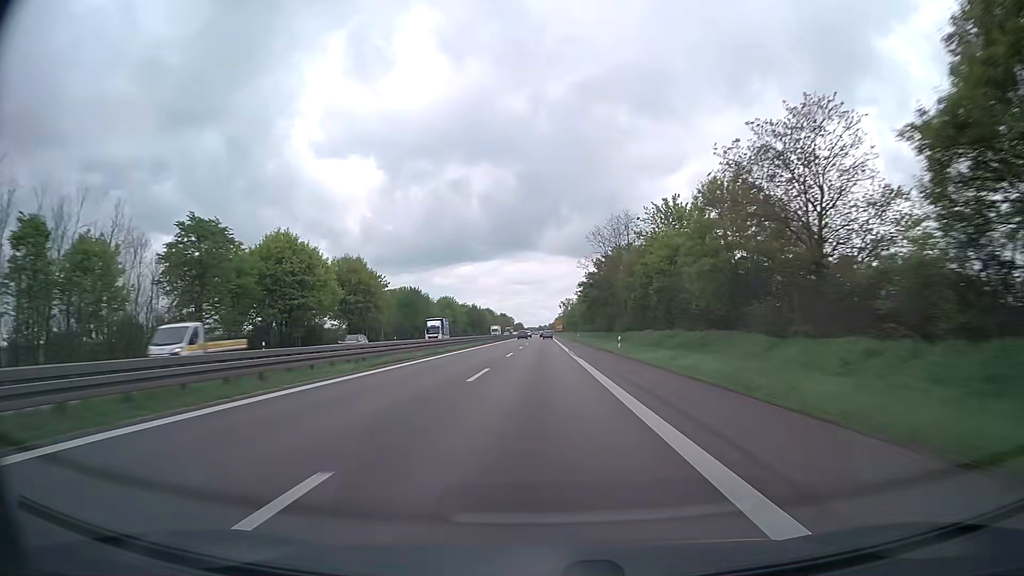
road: trunk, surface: asphalt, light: Day
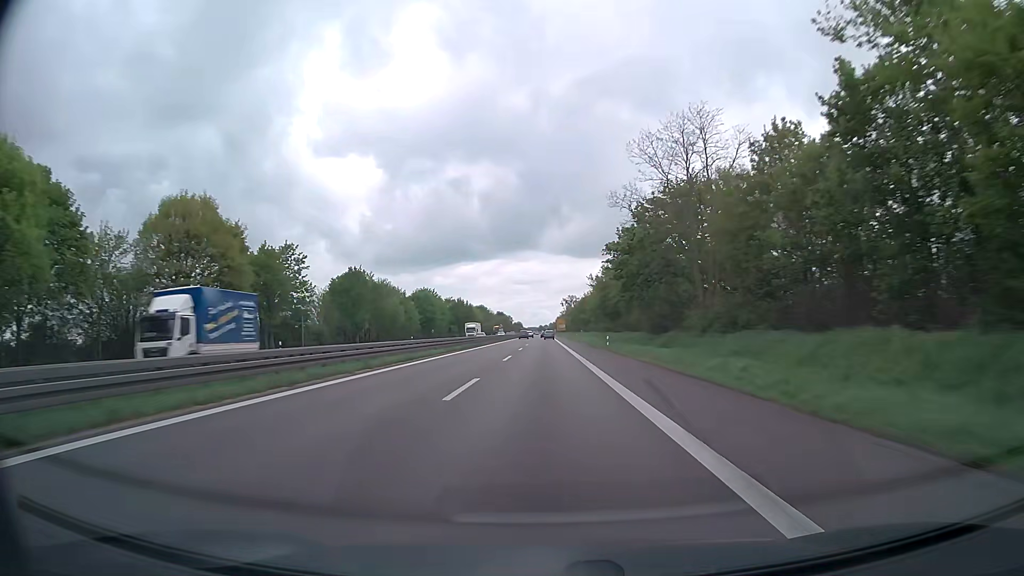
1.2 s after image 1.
(-0.1, +41.0) m; 0°
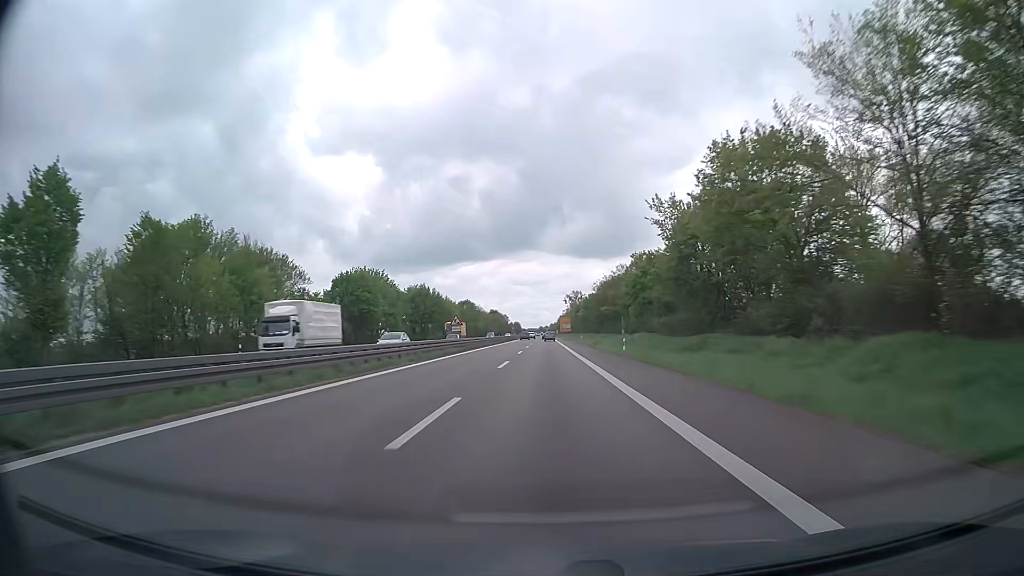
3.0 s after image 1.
(-0.1, +59.3) m; 0°
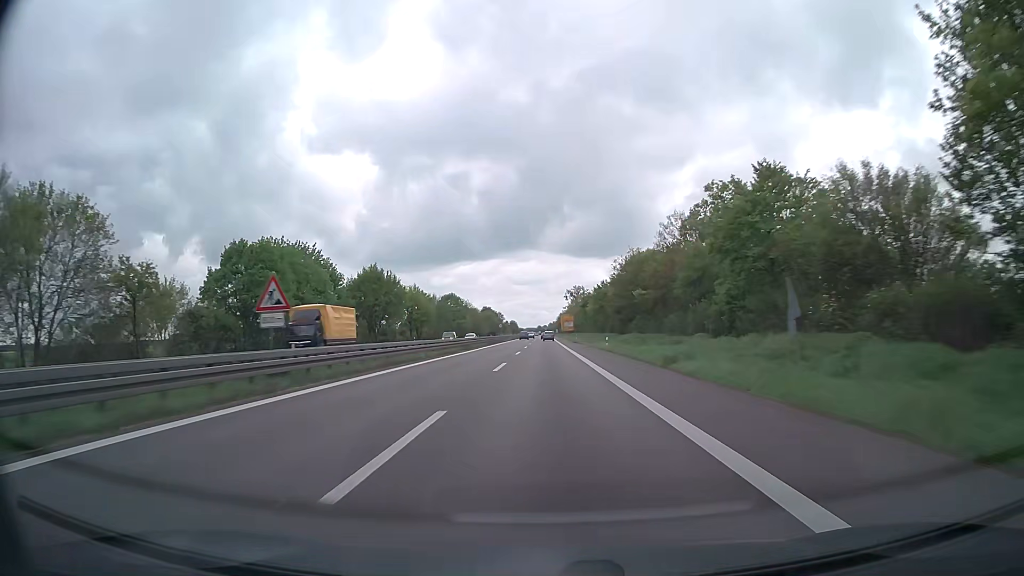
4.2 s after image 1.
(-0.1, +38.5) m; 0°
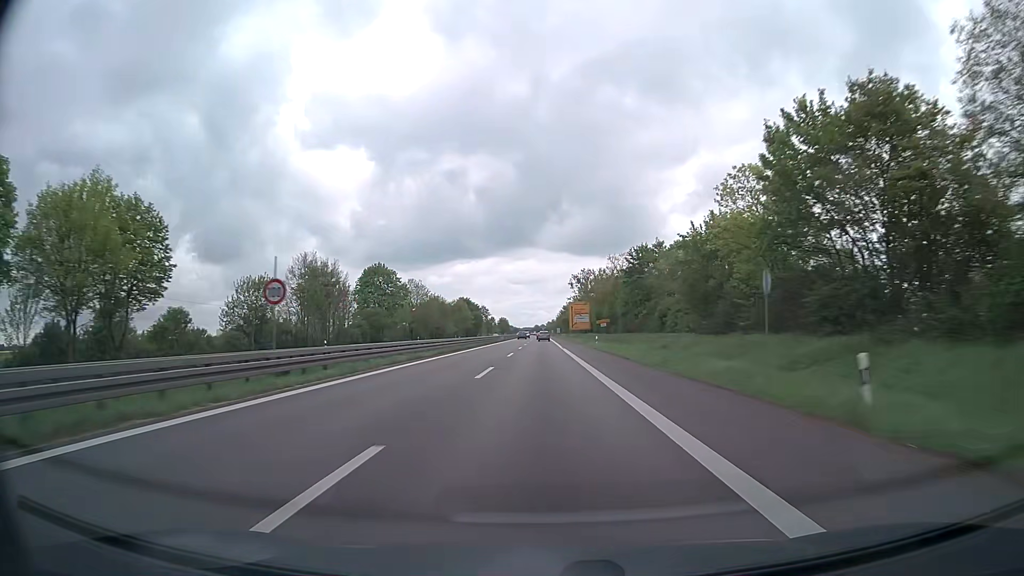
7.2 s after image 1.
(+0.2, +93.7) m; 0°
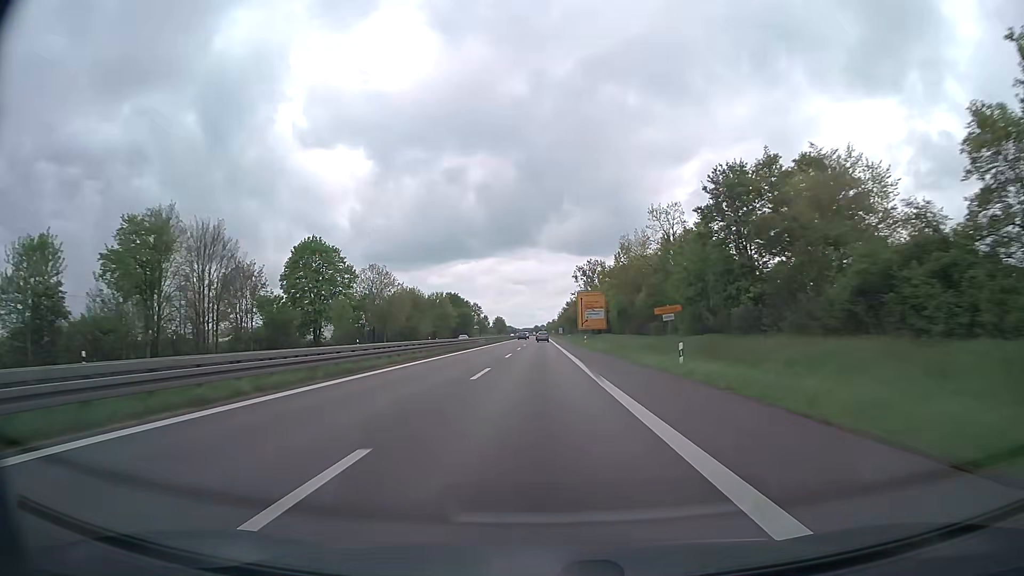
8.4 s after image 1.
(0.0, +36.3) m; 0°
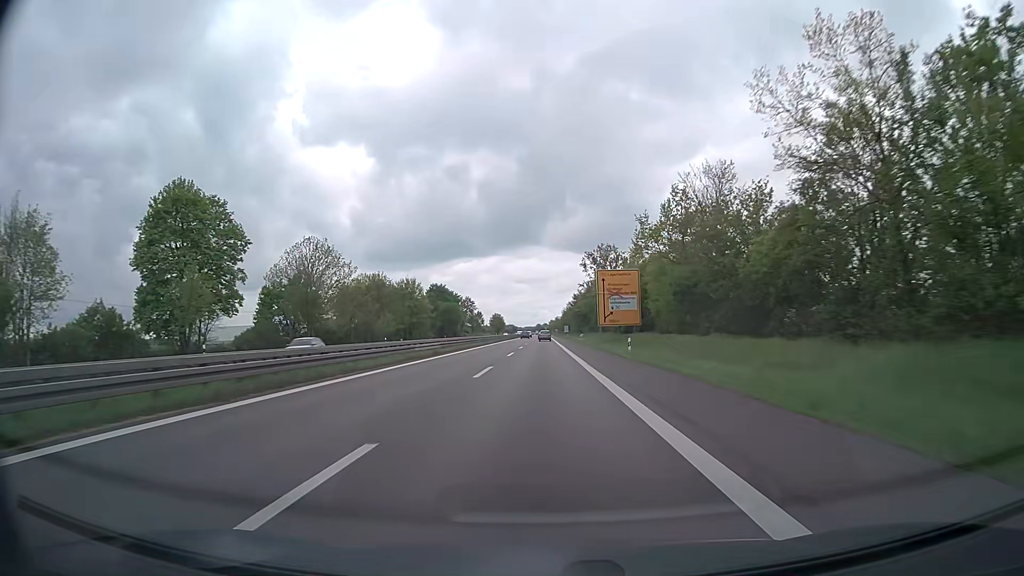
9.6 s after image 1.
(+0.1, +35.8) m; 0°
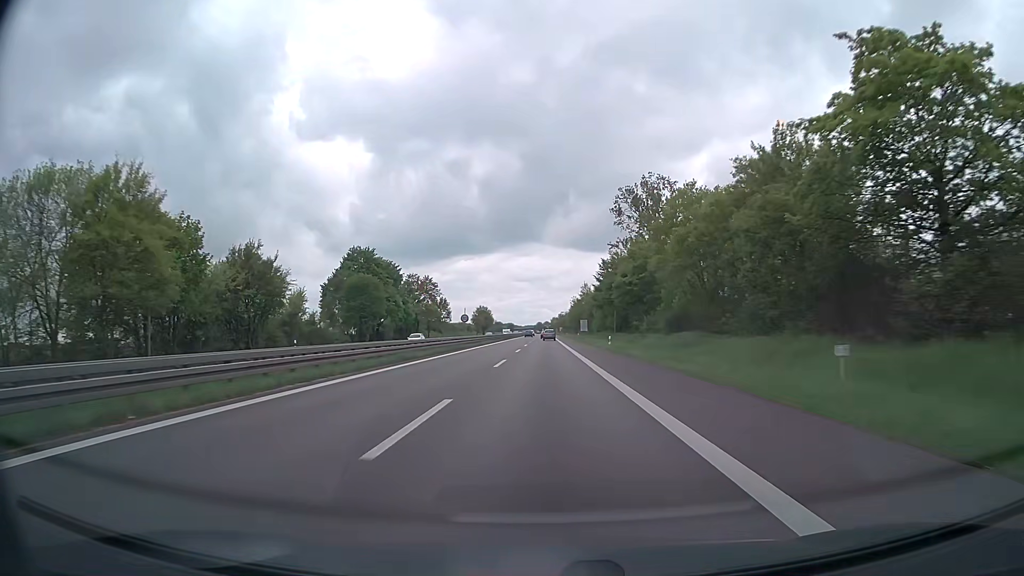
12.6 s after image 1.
(-0.1, +84.8) m; 0°
(0, +10) (0, +20) (0, +30) (0, +40) (0, +50) (0, +60) (0, +70) (0, +80) (0, +90) (0, +100) m
